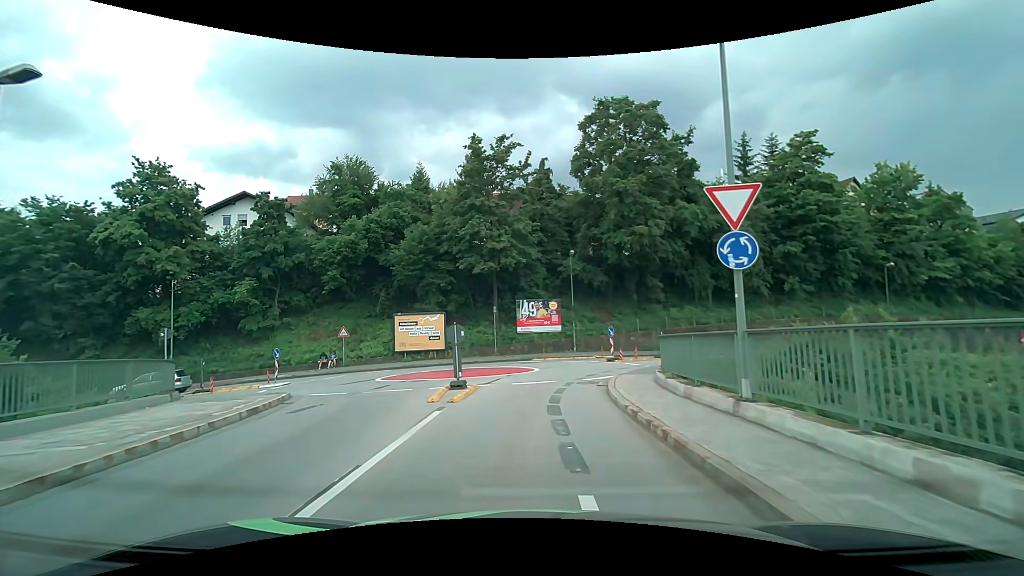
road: unclassified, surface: asphalt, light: Day
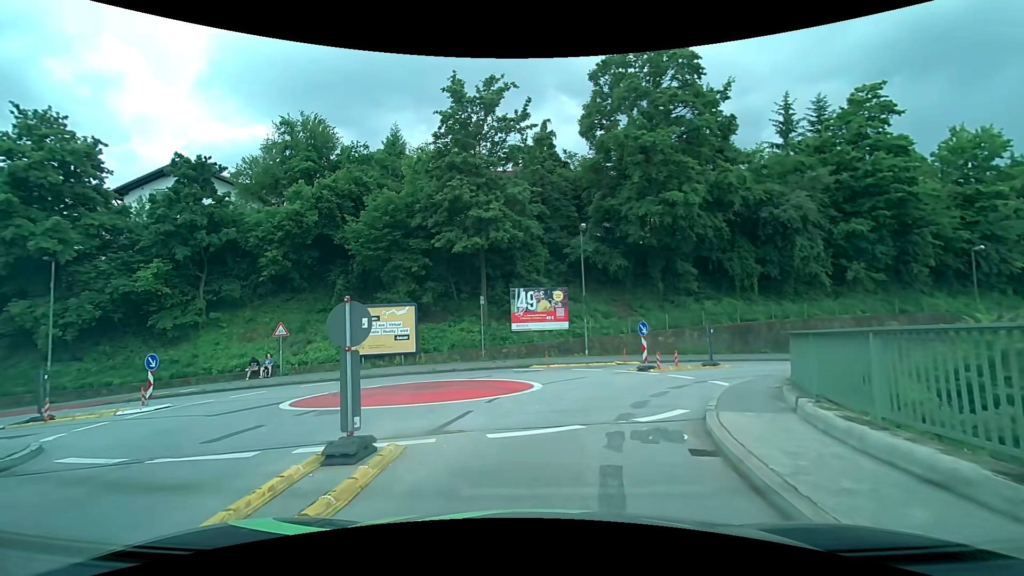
(-0.1, +8.8) m; -1°
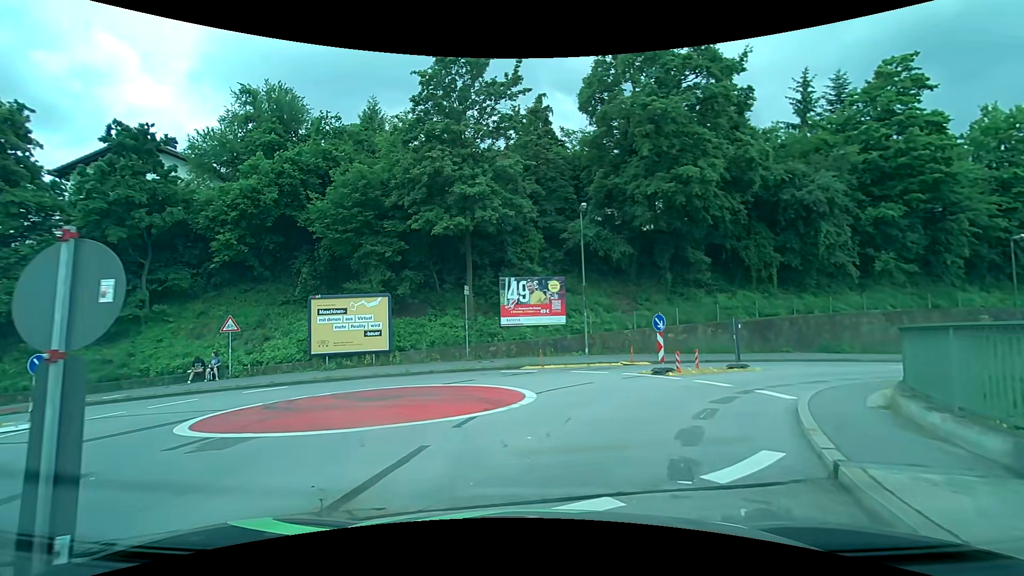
(+0.1, +3.8) m; +1°
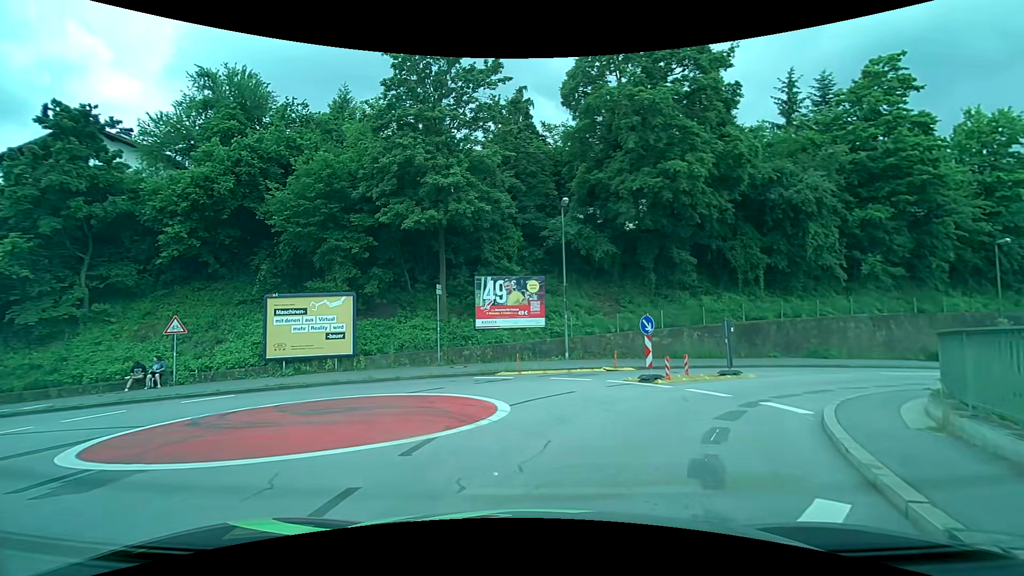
(0.0, +1.7) m; +3°
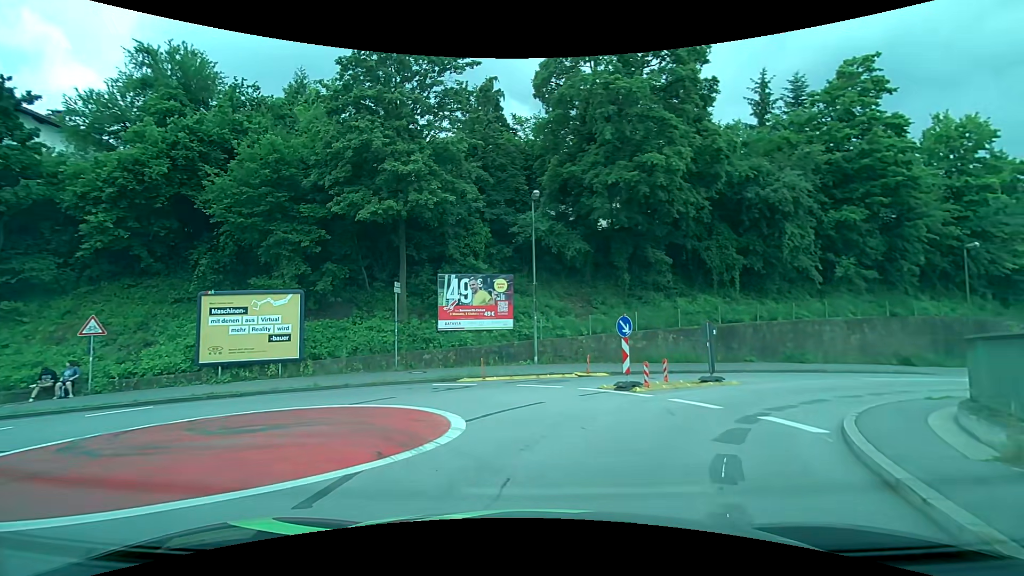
(0.0, +1.8) m; +4°
